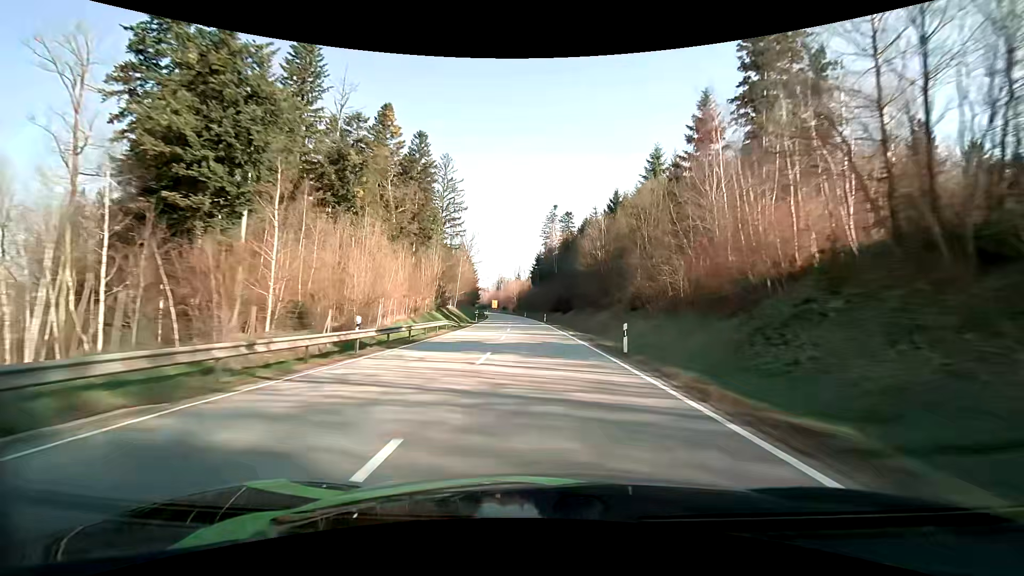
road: primary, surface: asphalt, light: Day
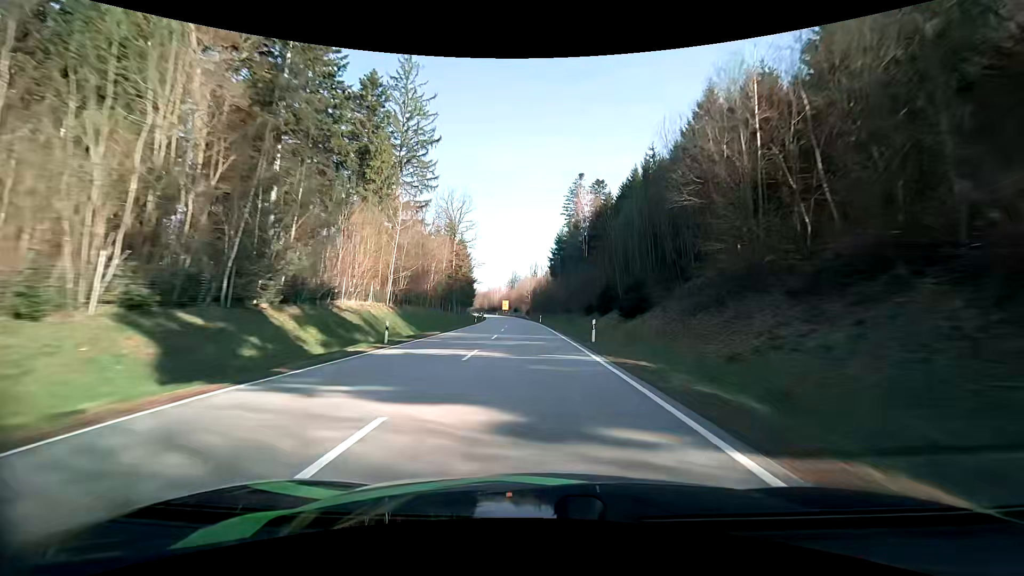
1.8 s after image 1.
(-0.8, +46.7) m; -2°
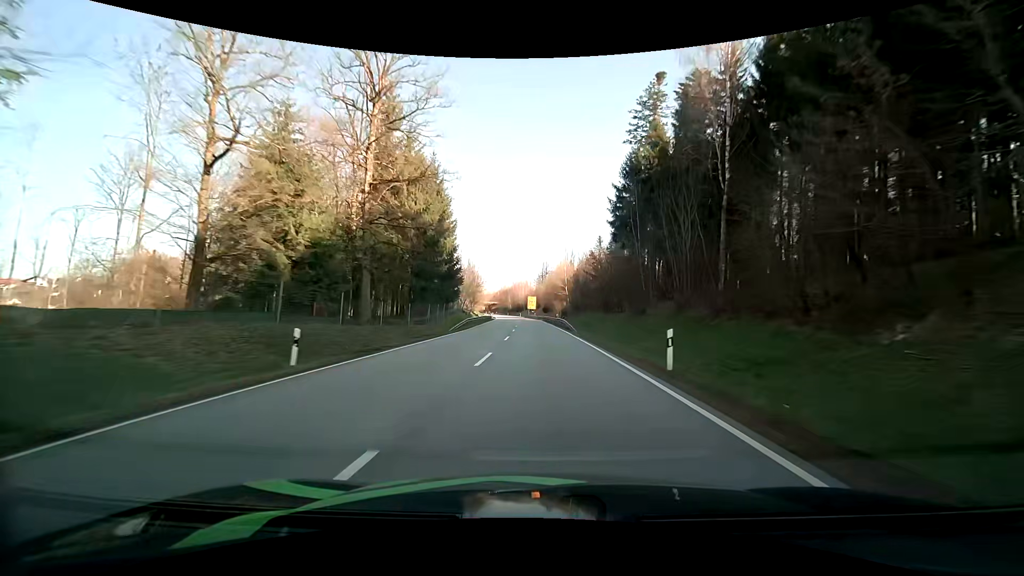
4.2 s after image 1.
(-2.2, +61.2) m; -4°
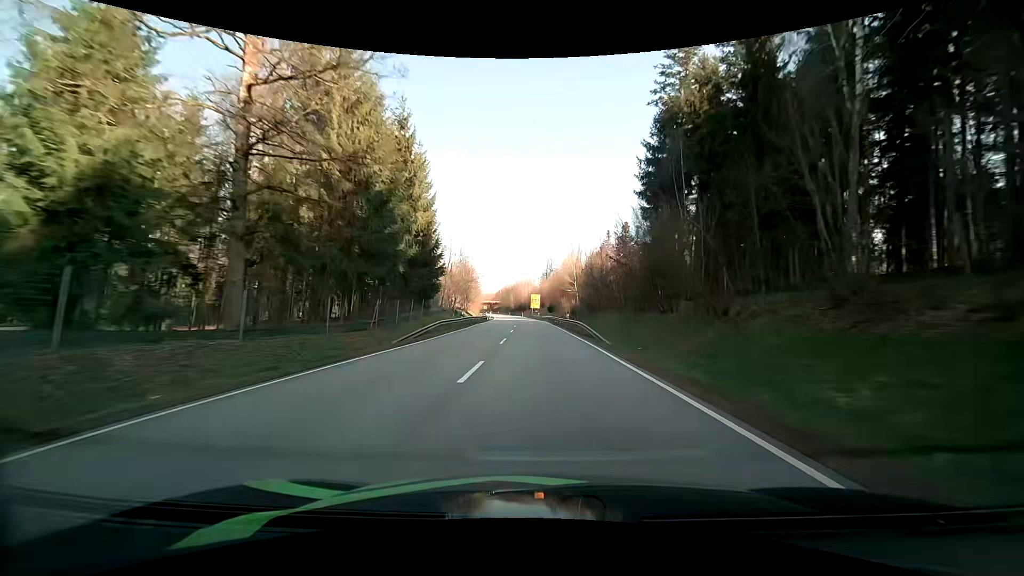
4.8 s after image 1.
(0.0, +15.2) m; 0°
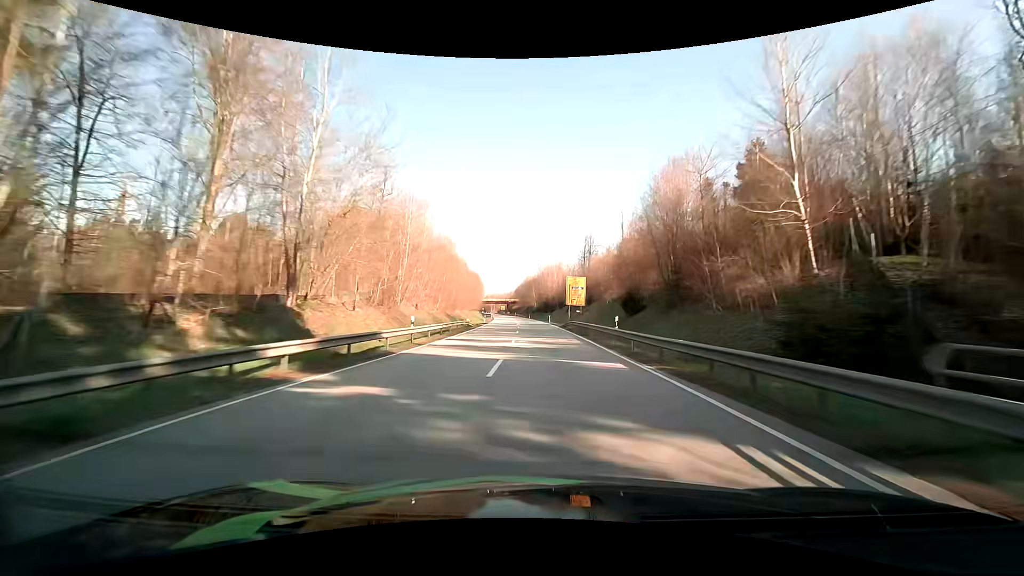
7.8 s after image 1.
(-2.6, +74.4) m; -4°
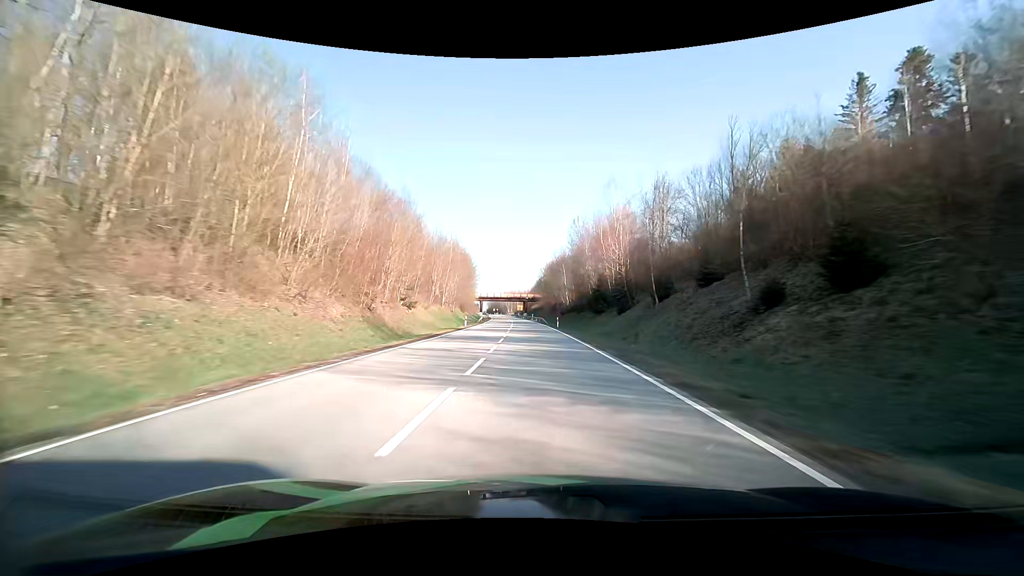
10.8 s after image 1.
(-1.2, +72.7) m; -3°
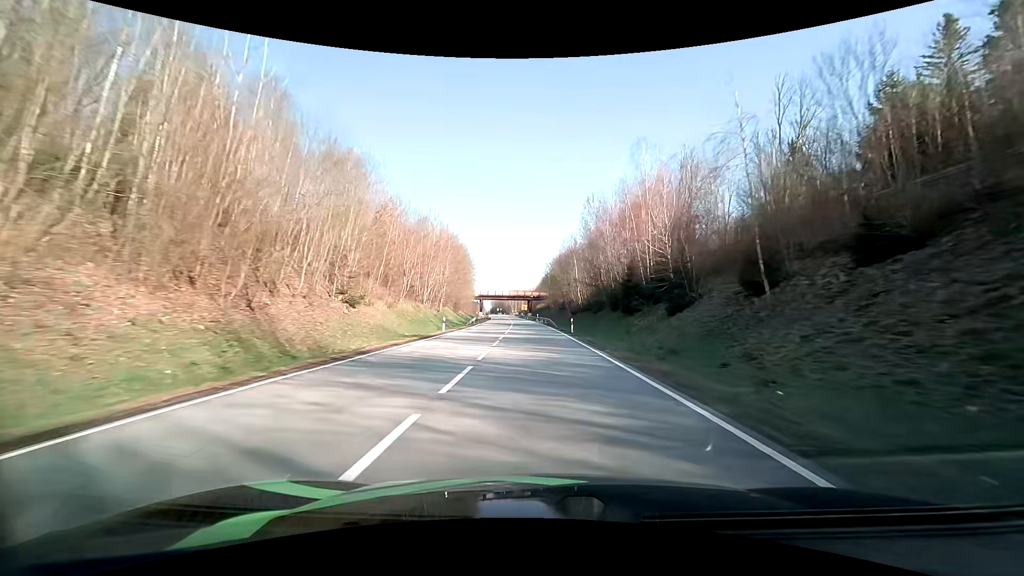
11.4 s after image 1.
(0.0, +14.5) m; 0°
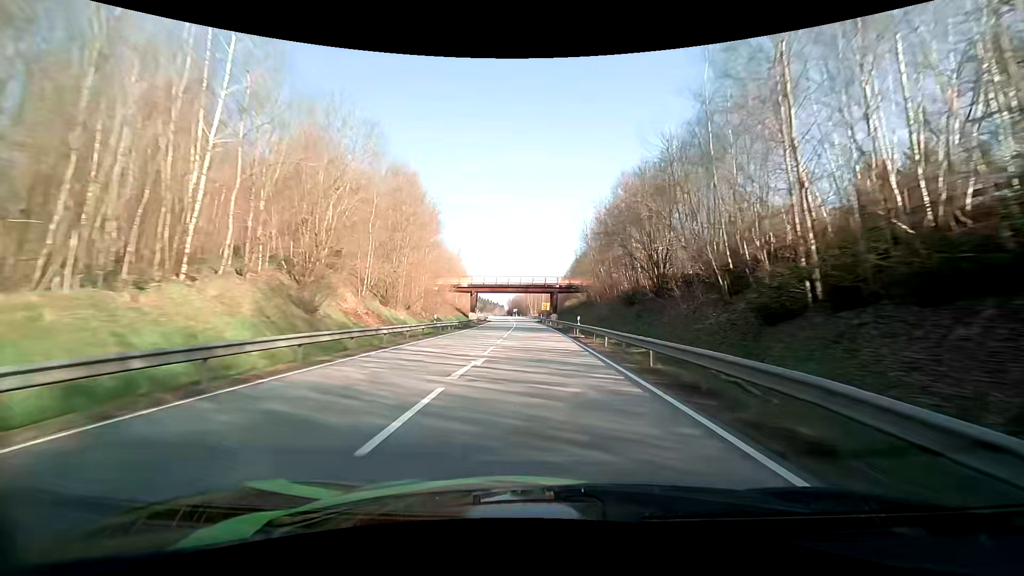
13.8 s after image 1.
(-1.4, +57.7) m; -3°
(0, +10) (0, +20) (0, +30) (-1, +40) (-1, +50) (-1, +60) (-2, +70) (-2, +80) (-3, +90) (-3, +100) m
